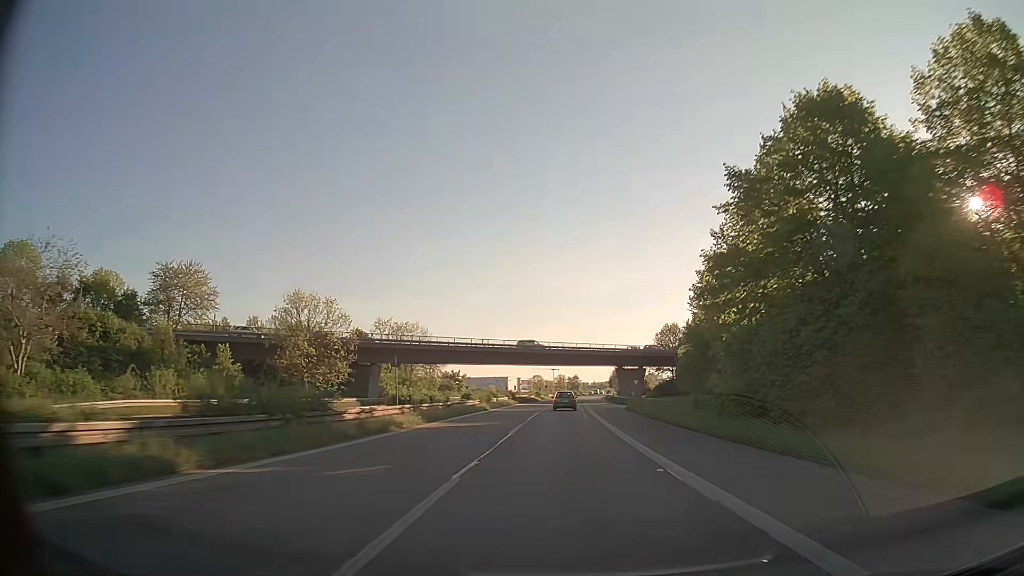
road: trunk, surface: asphalt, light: Day
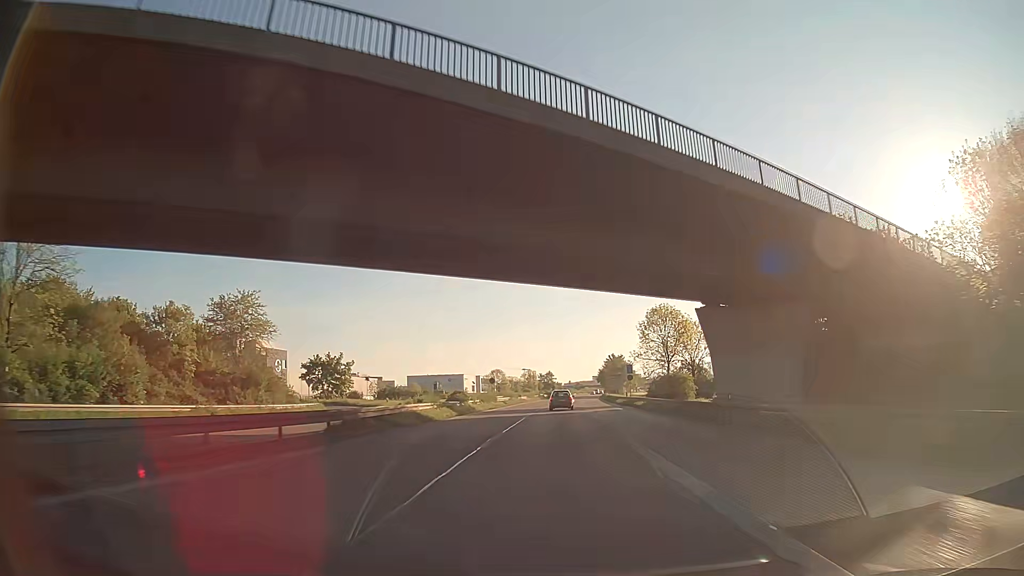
(+1.7, +78.2) m; +3°
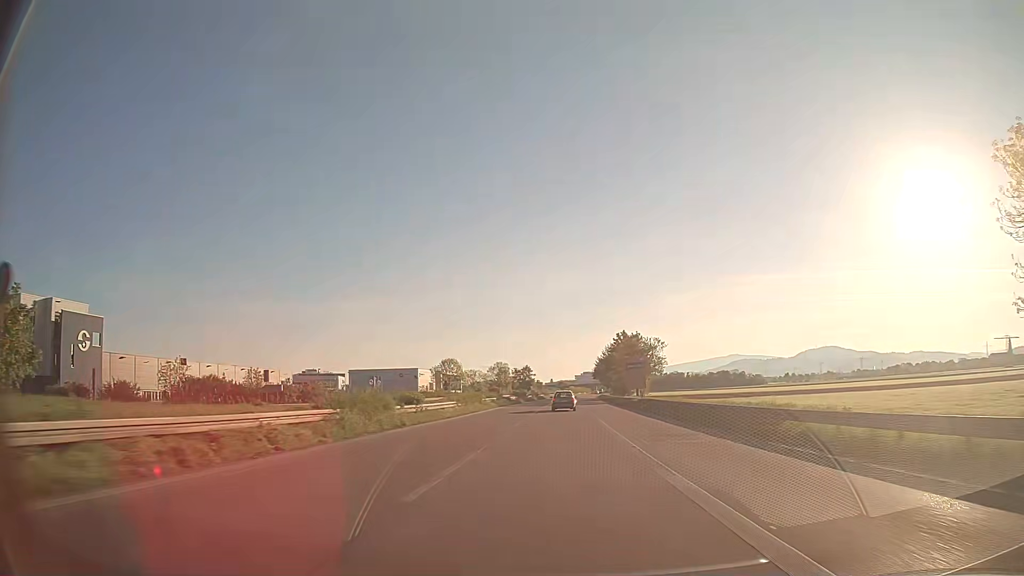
(+0.2, +61.8) m; +1°
(0, +10) (0, +20) (0, +30) (+1, +40) (+1, +50) (+1, +60) (+1, +70) (+2, +80) (+2, +90) (+3, +100) m
